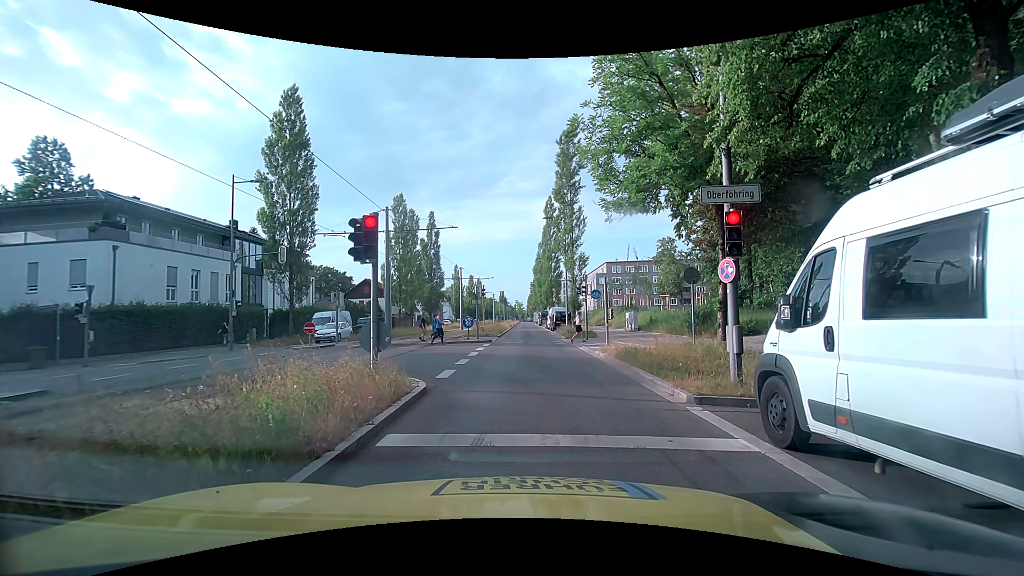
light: Day
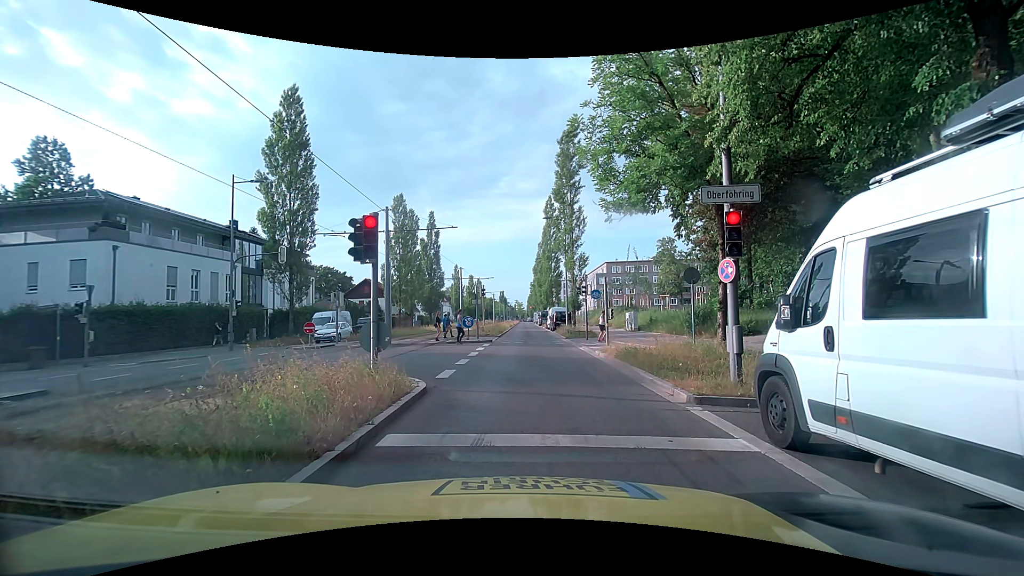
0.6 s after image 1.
(0.0, 0.0) m; 0°
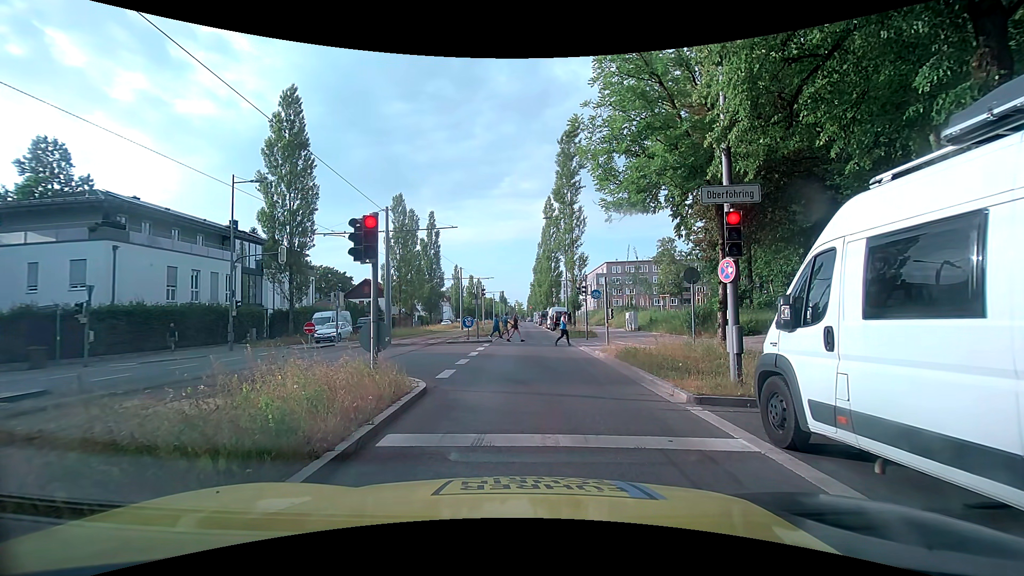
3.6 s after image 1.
(0.0, 0.0) m; 0°
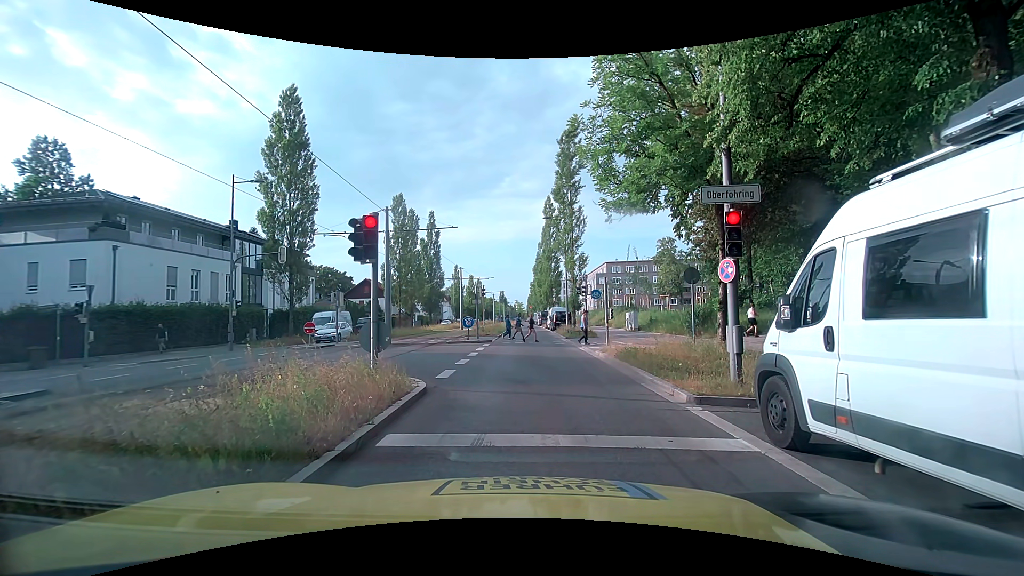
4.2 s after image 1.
(0.0, 0.0) m; 0°
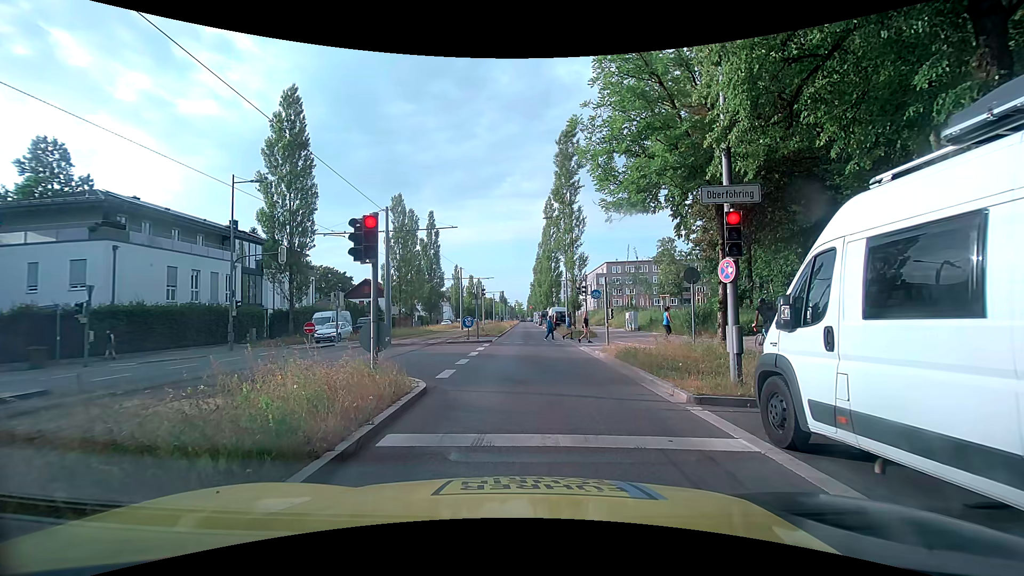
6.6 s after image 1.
(0.0, 0.0) m; 0°
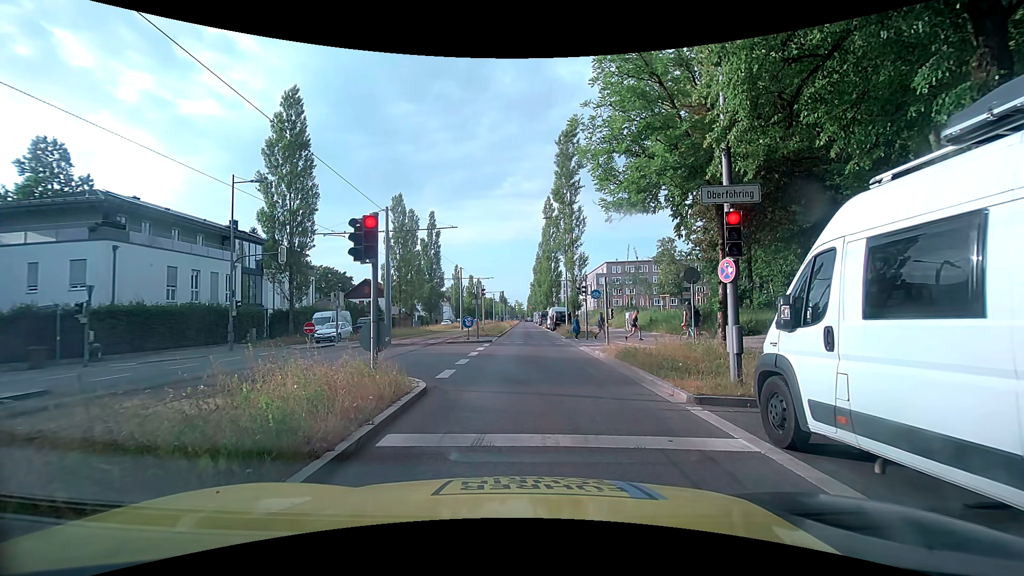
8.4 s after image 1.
(0.0, 0.0) m; 0°
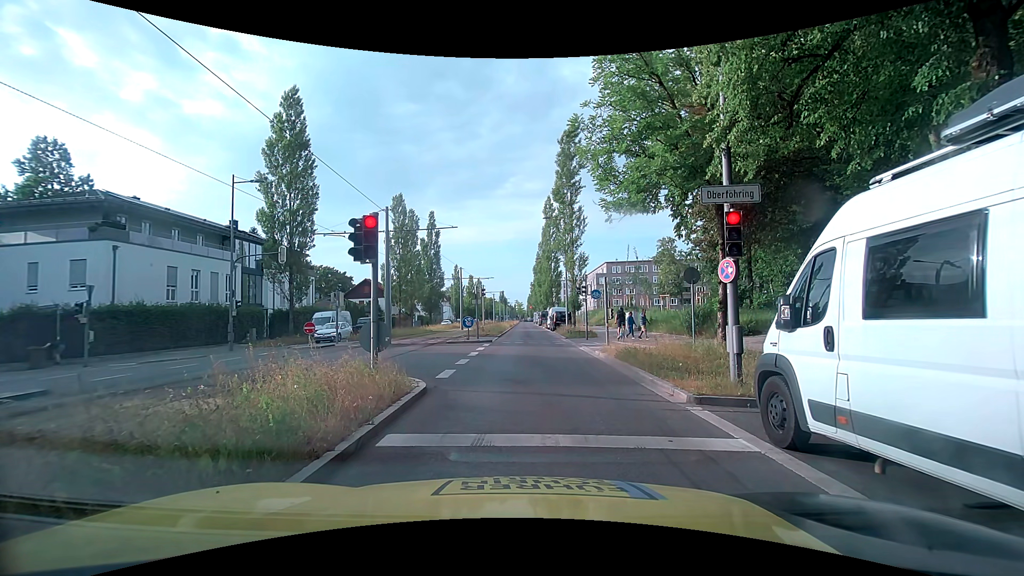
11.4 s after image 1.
(0.0, 0.0) m; 0°
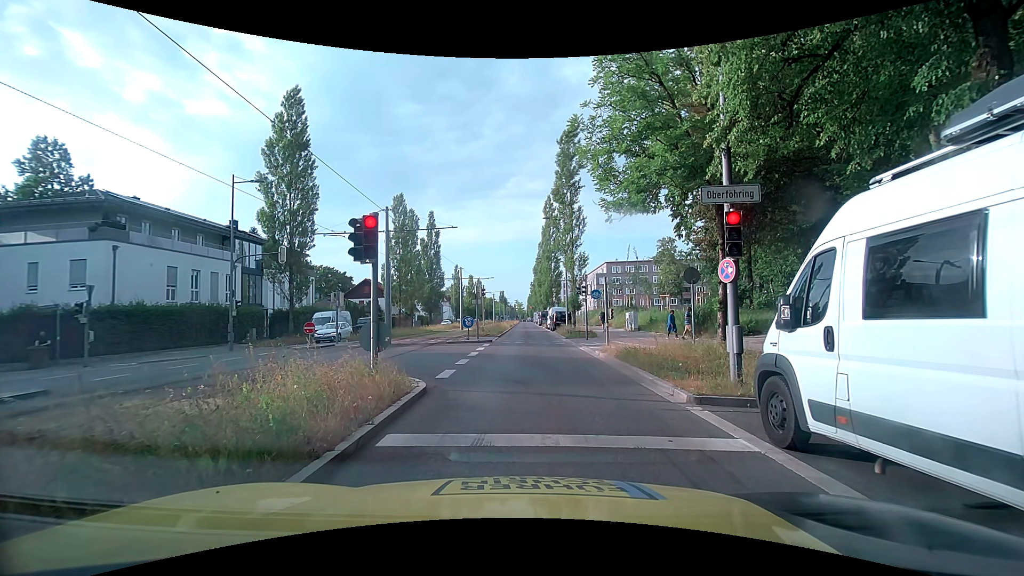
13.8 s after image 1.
(0.0, 0.0) m; 0°
(0, +10) (0, +20) (-1, +30) (-1, +40) (-1, +50) (-2, +60) (-2, +70) (-3, +80) (-3, +90) (-4, +100) m
